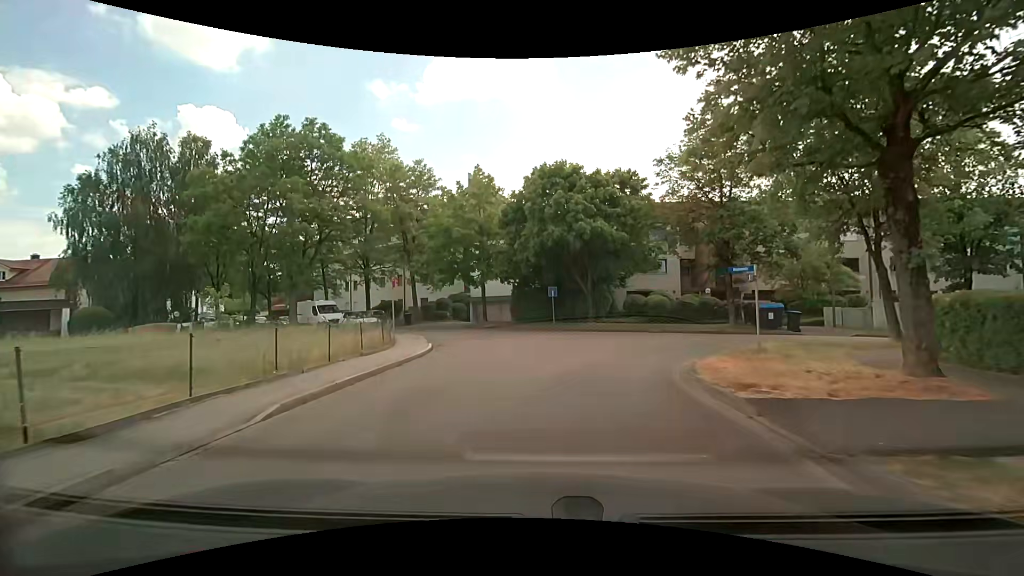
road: residential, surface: asphalt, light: Day
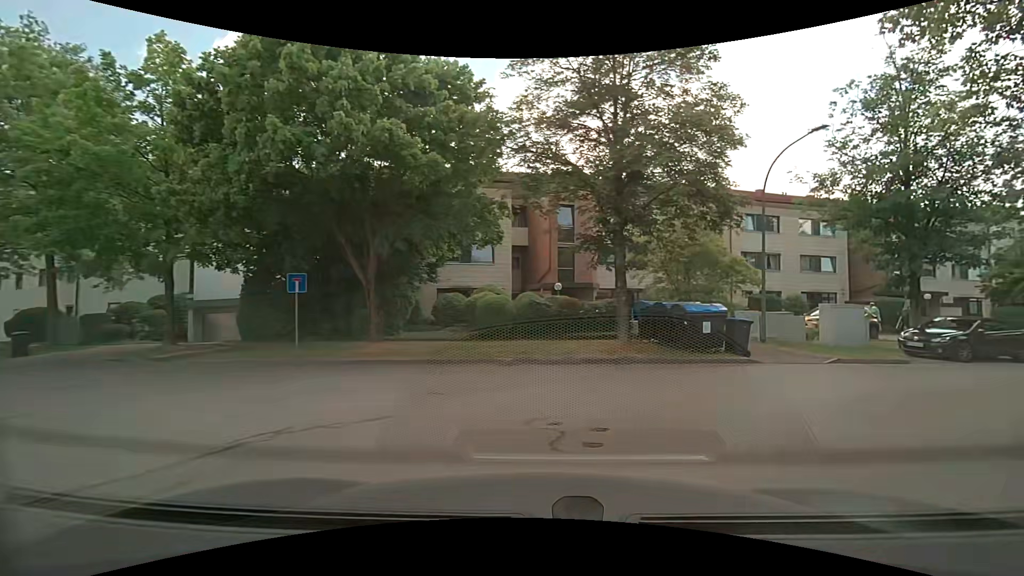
(+1.7, +15.1) m; +23°
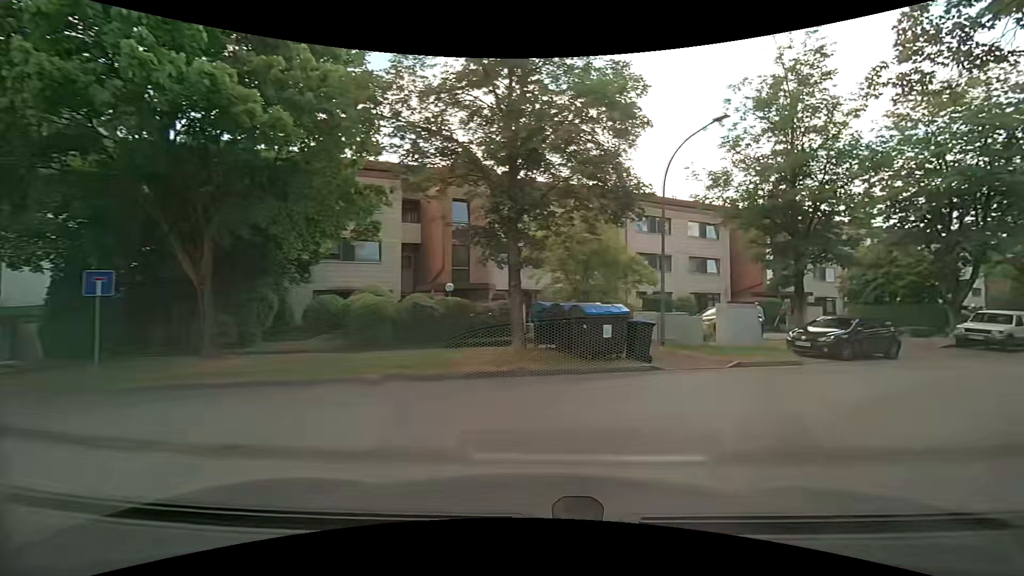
(+0.2, +2.4) m; +11°
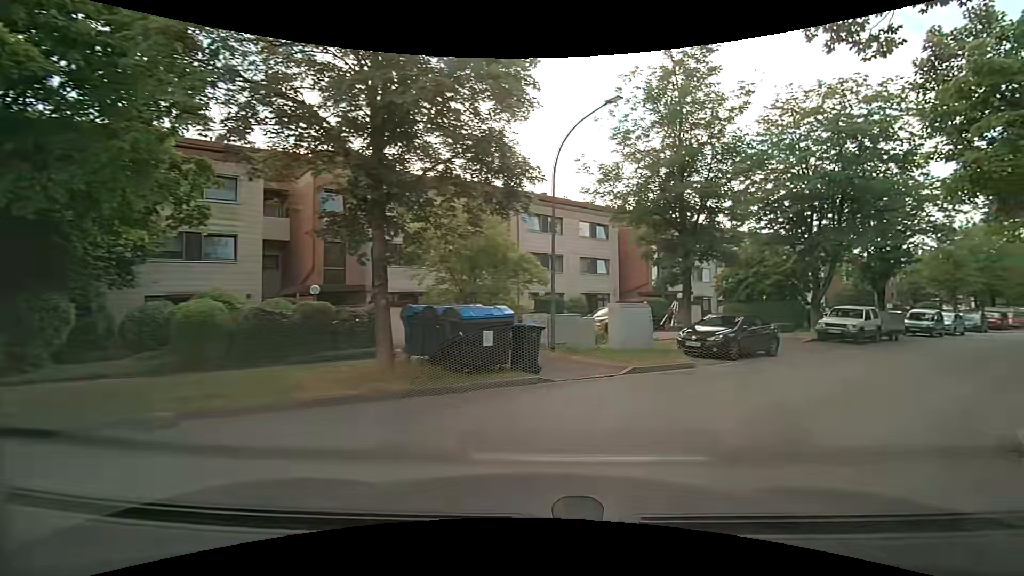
(+0.2, +2.3) m; +11°
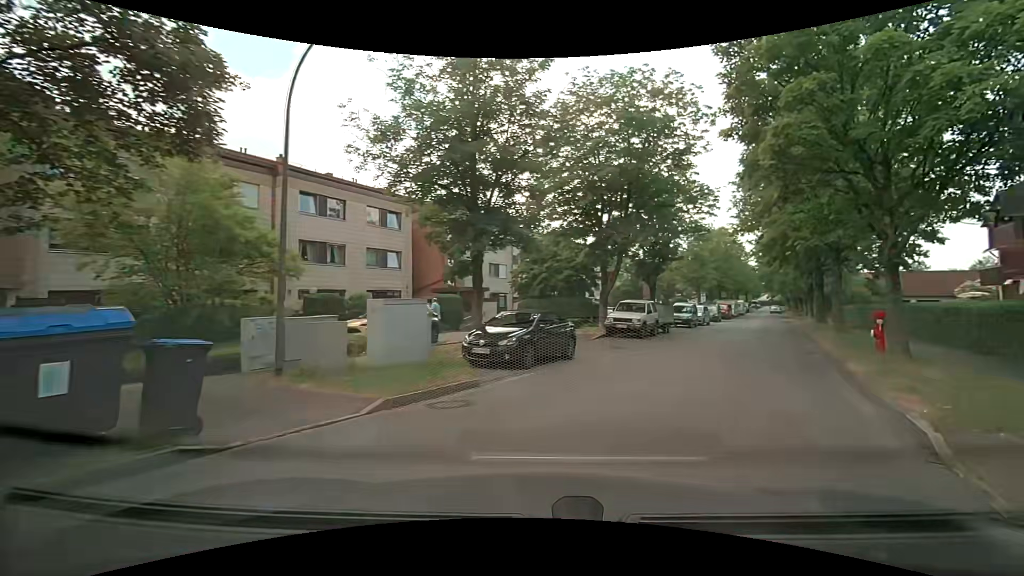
(+0.9, +4.5) m; +23°
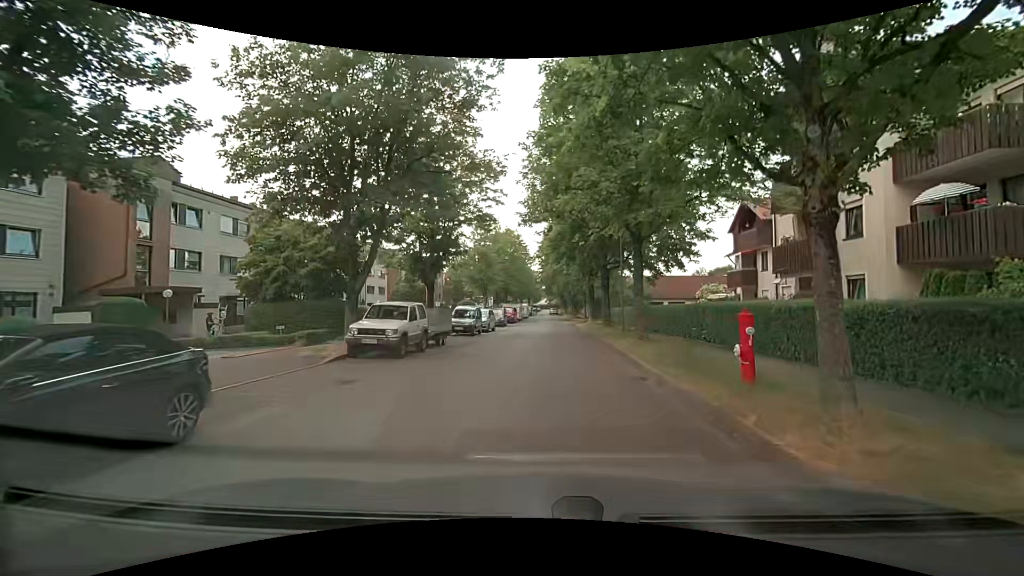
(+1.8, +7.8) m; +21°
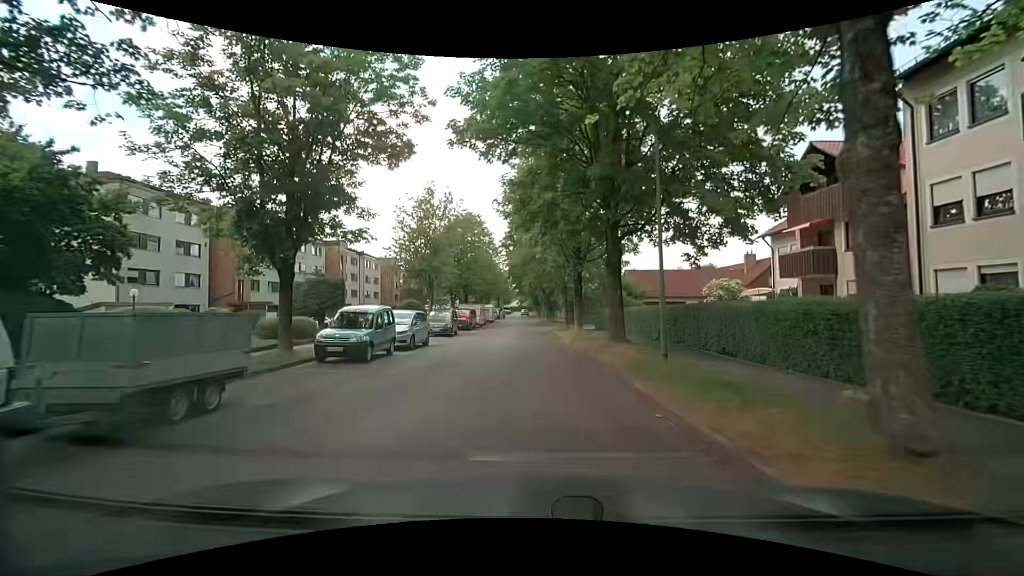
(+0.8, +14.2) m; +4°
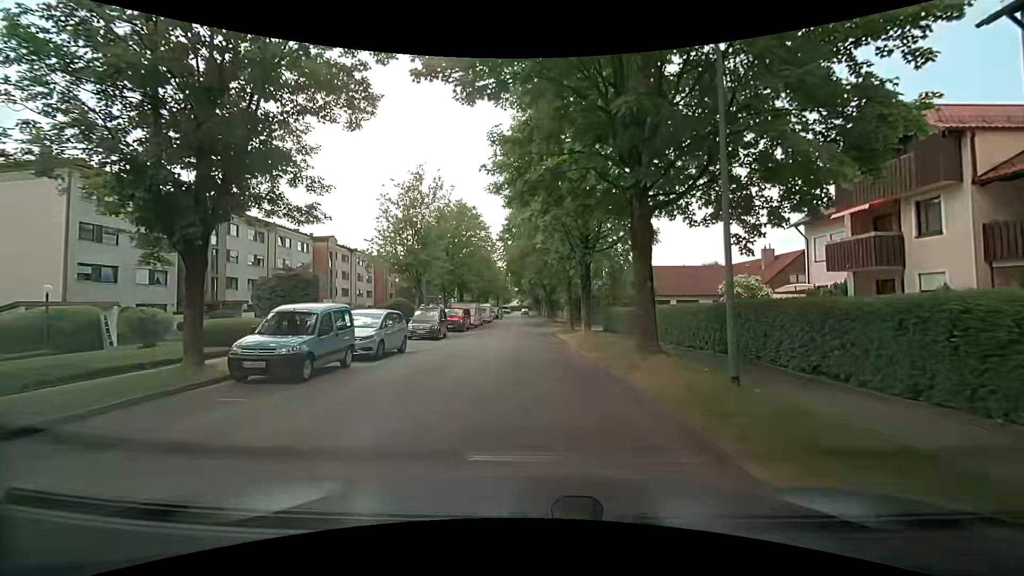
(0.0, +4.3) m; -1°
(0, +10) (0, +20) (0, +30) (0, +40) (0, +50) (0, +60) (0, +70) (0, +80) (0, +90) (0, +100) m
